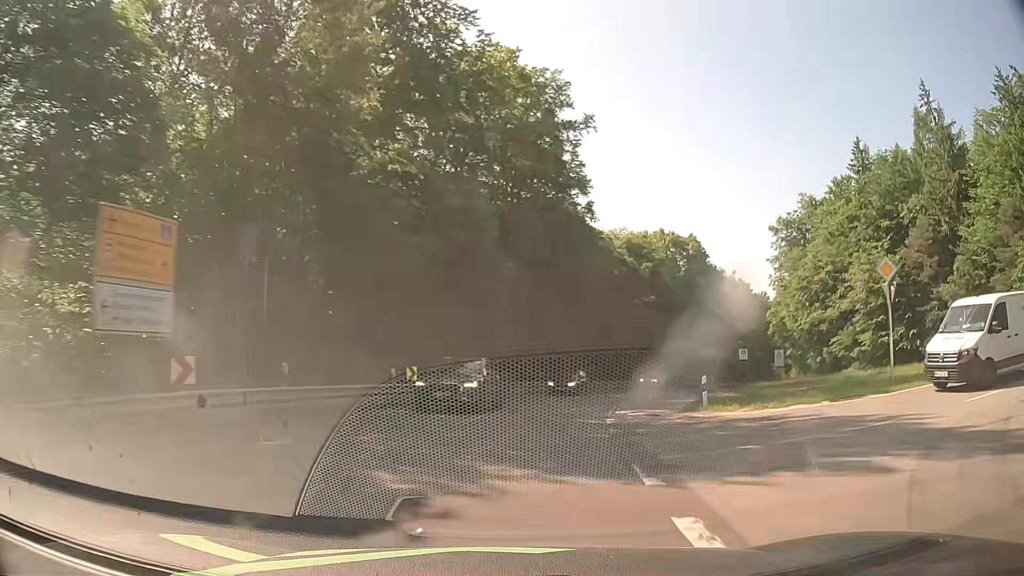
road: secondary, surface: asphalt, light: Day
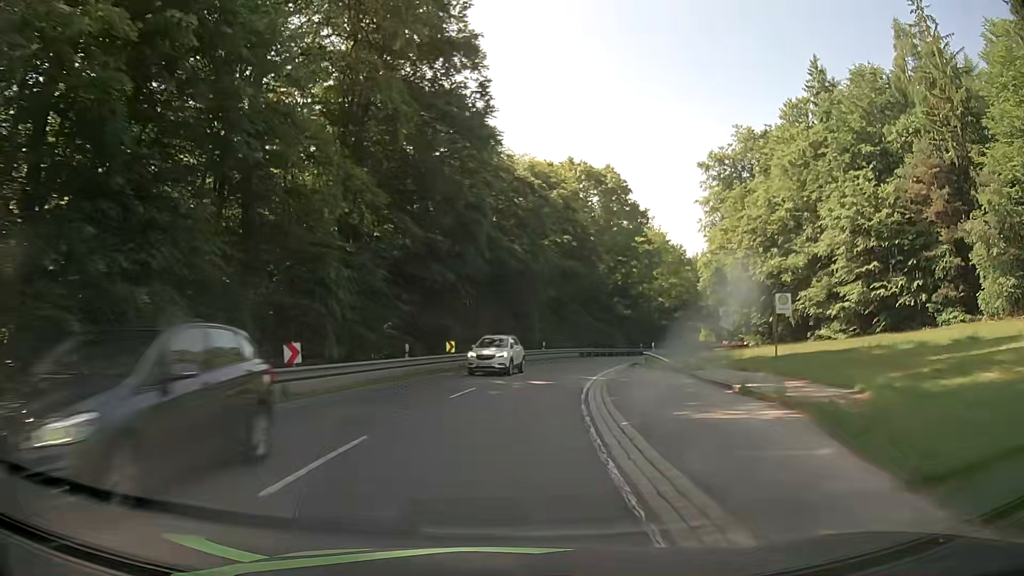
(+1.8, +19.2) m; +10°
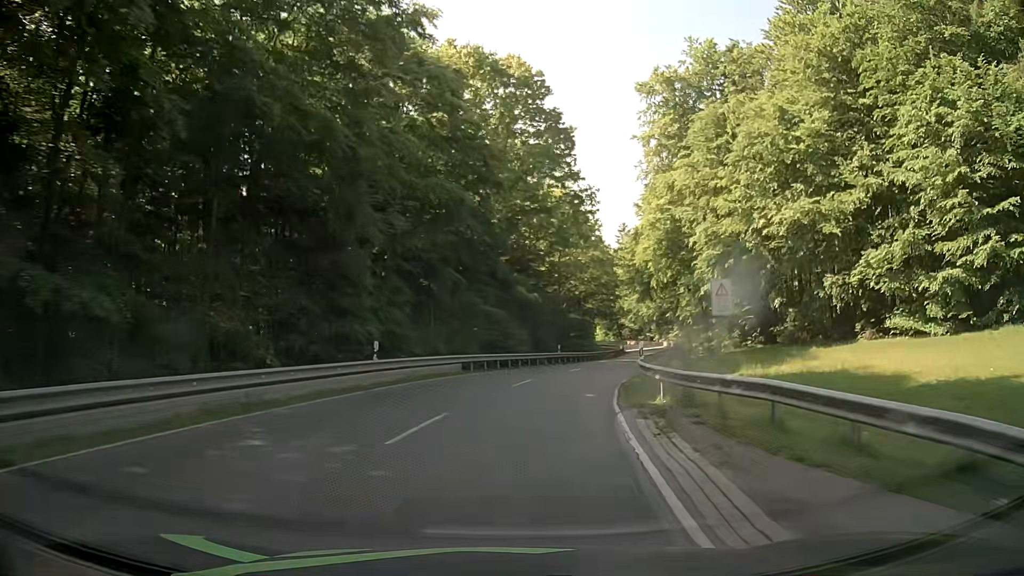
(+2.7, +29.8) m; +10°
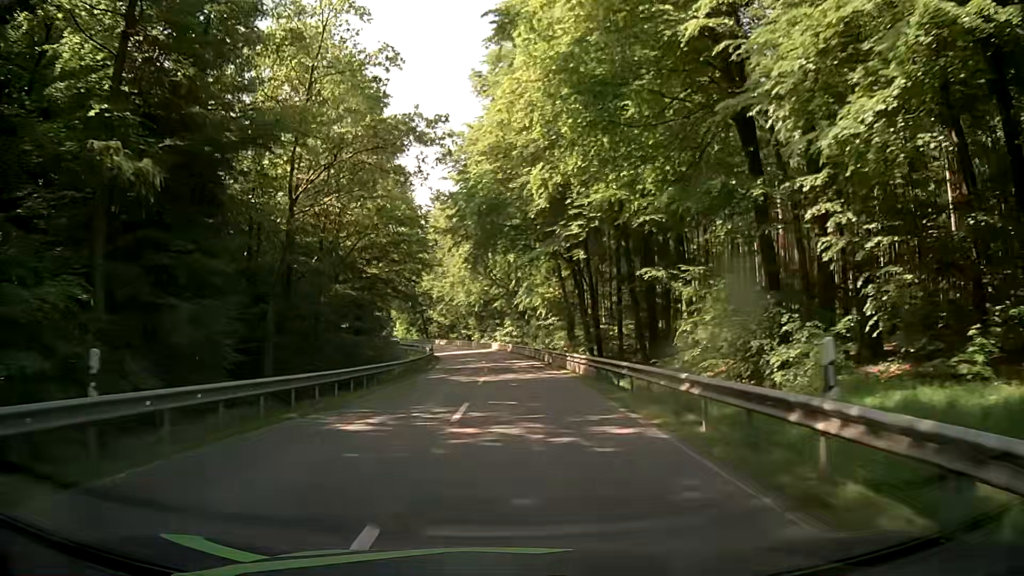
(+6.0, +39.2) m; +16°
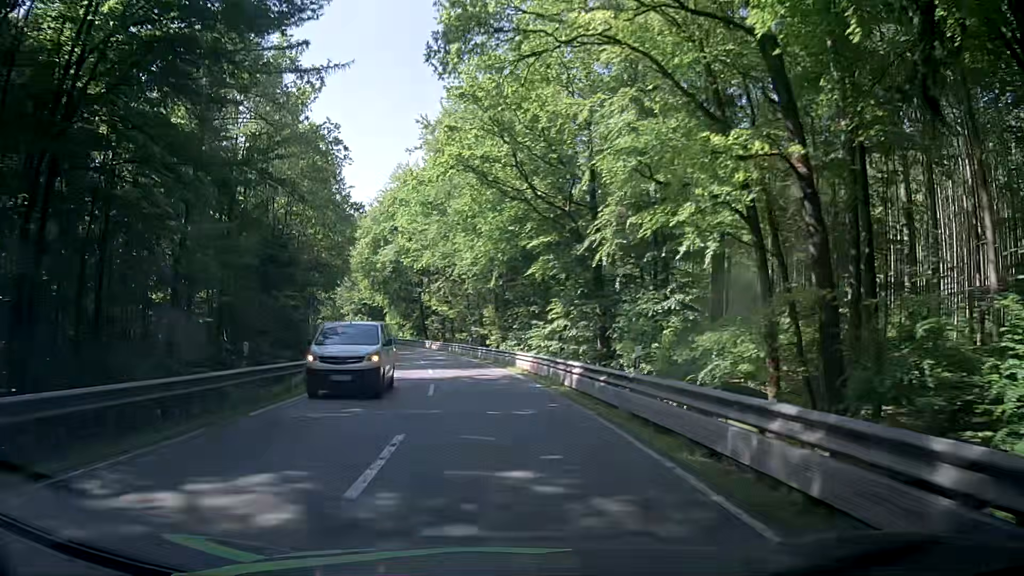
(-0.3, +49.1) m; -4°
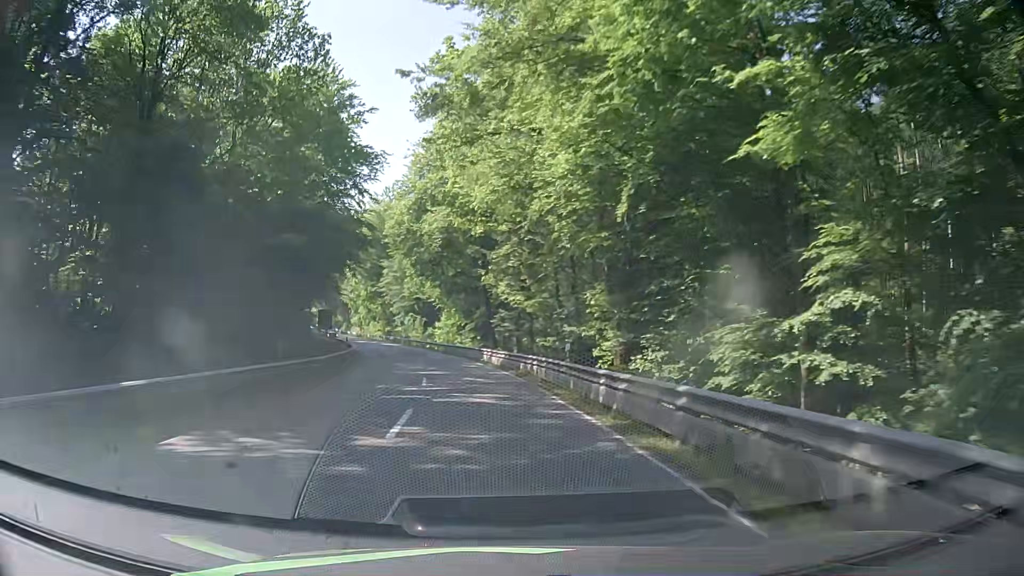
(-0.9, +29.1) m; -5°
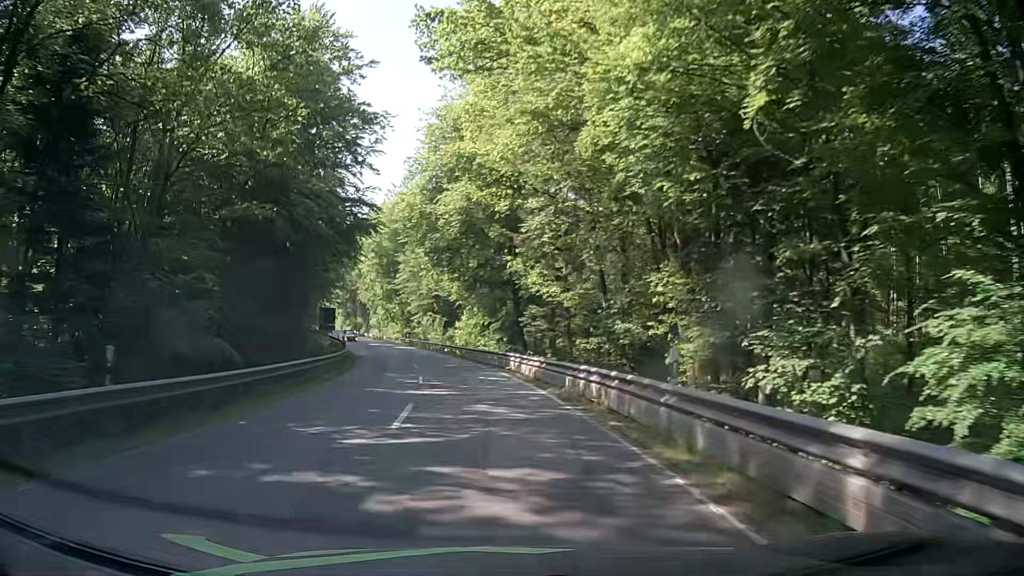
(-0.2, +9.7) m; -2°
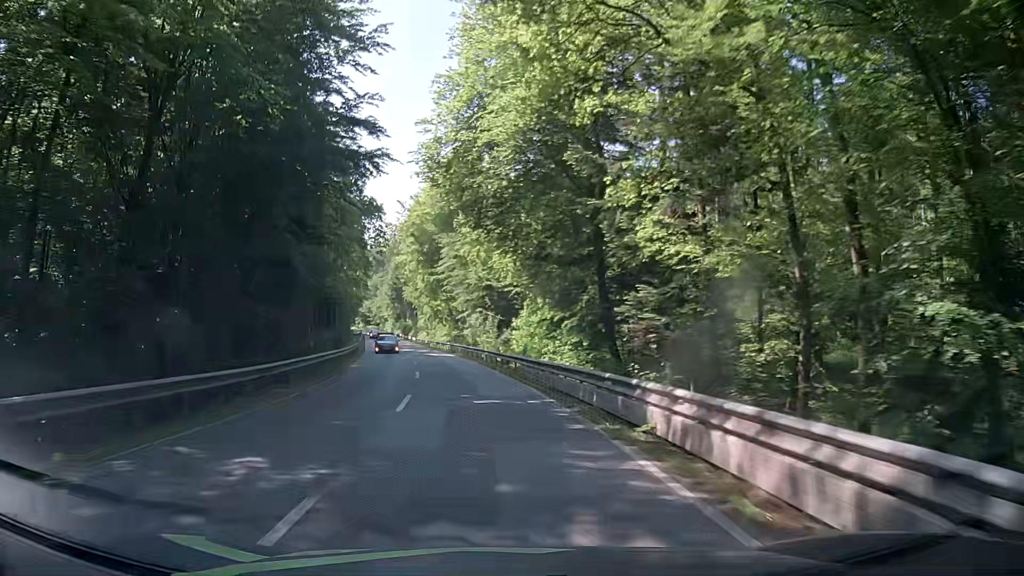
(-0.8, +19.5) m; -5°
(0, +10) (-1, +20) (-2, +30) (-4, +40) (-6, +50) (-8, +59) (-10, +69) (-12, +79) (-14, +89) (-17, +98) m
